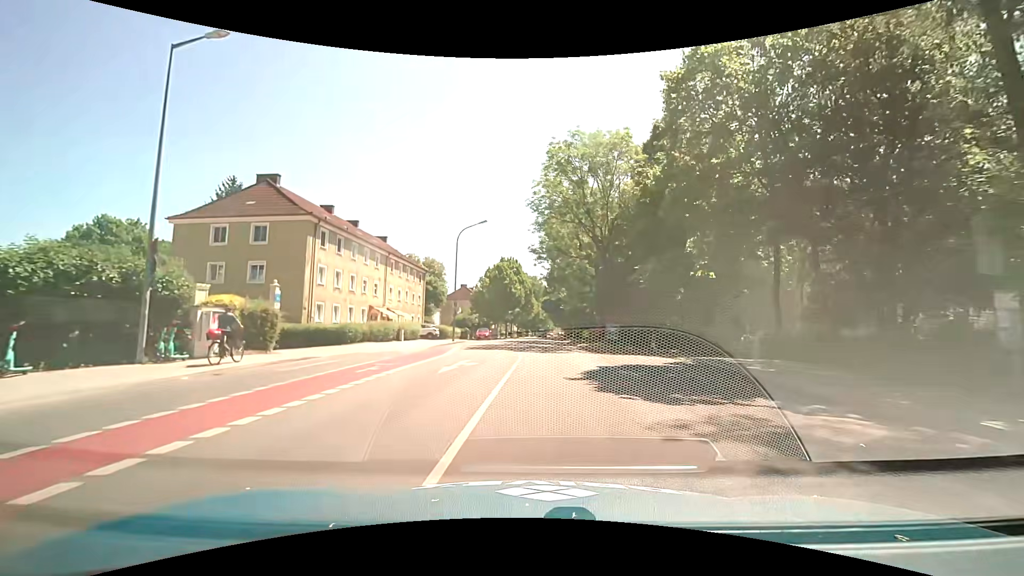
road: tertiary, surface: asphalt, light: Day
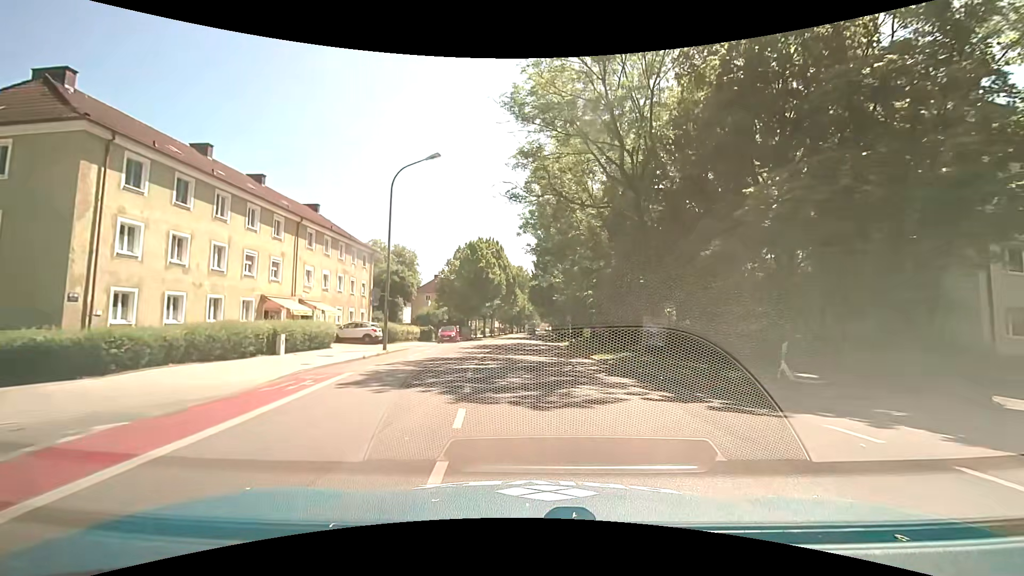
(+0.1, +16.4) m; 0°
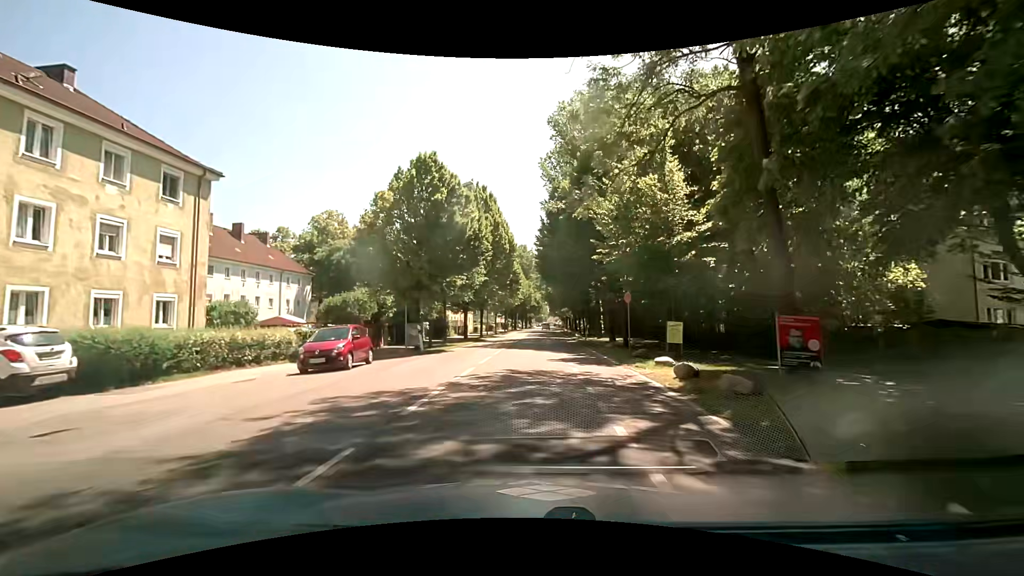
(+0.1, +26.7) m; 0°
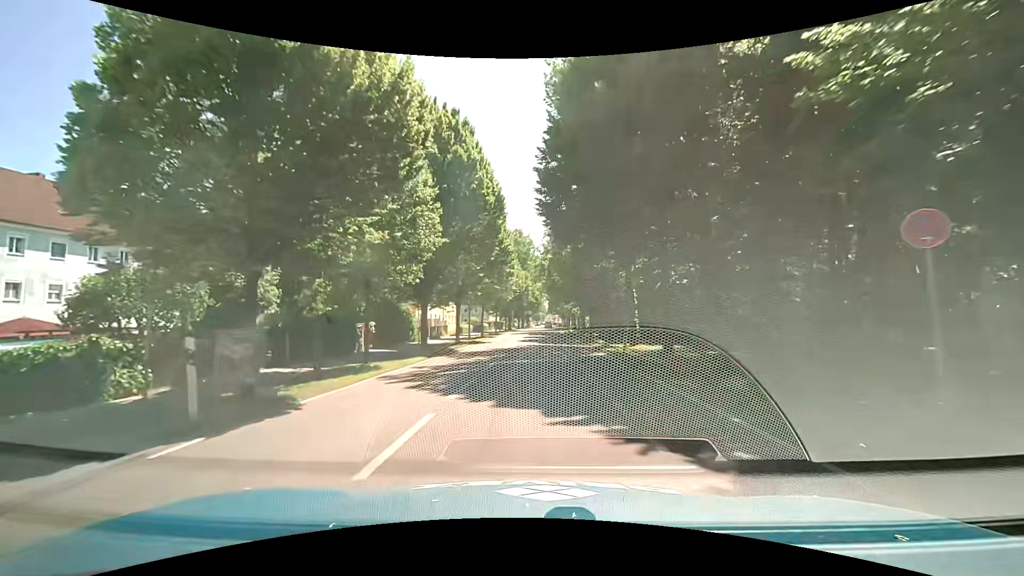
(0.0, +16.4) m; 0°
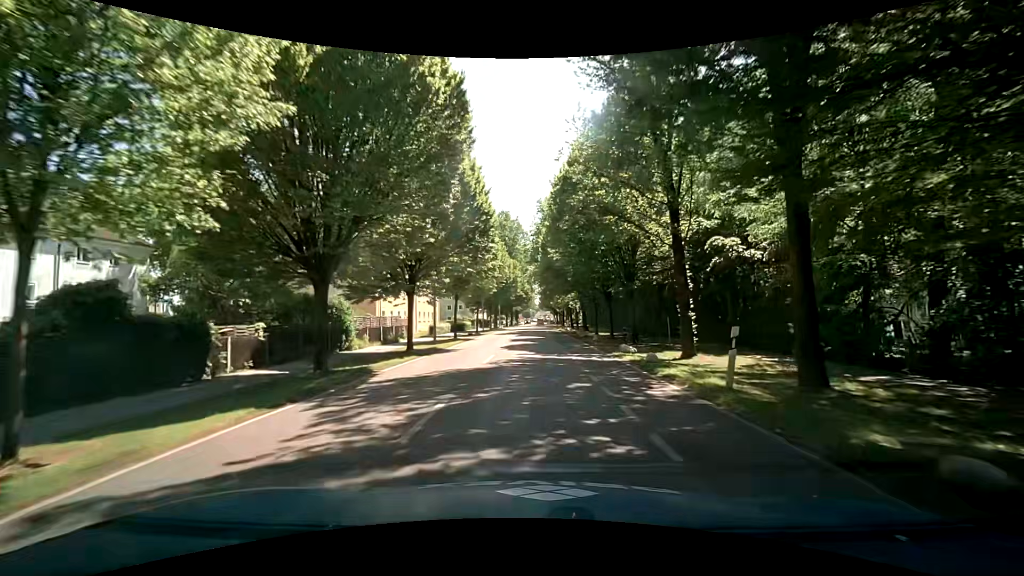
(+0.2, +12.4) m; 0°
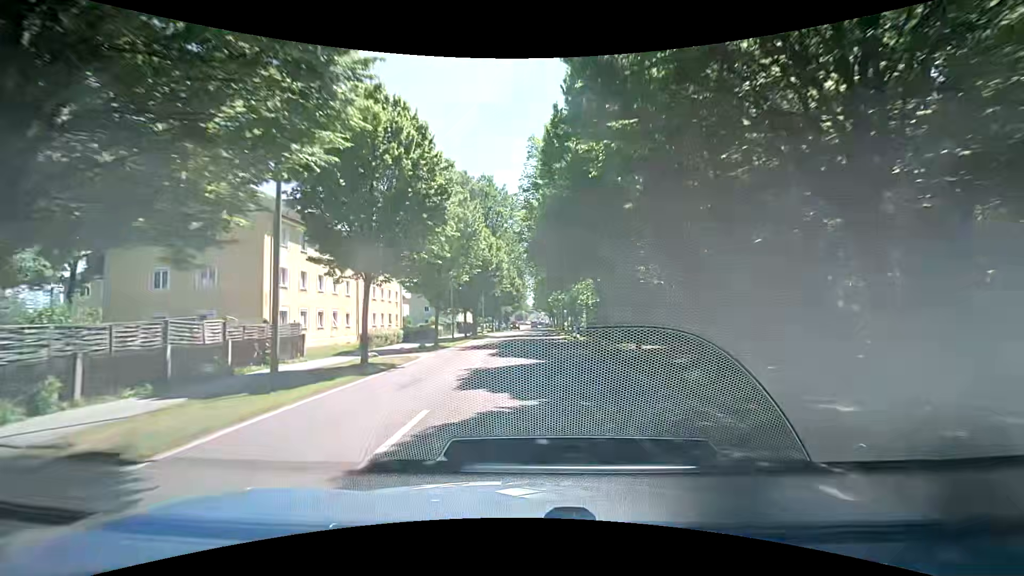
(+0.7, +20.1) m; +2°
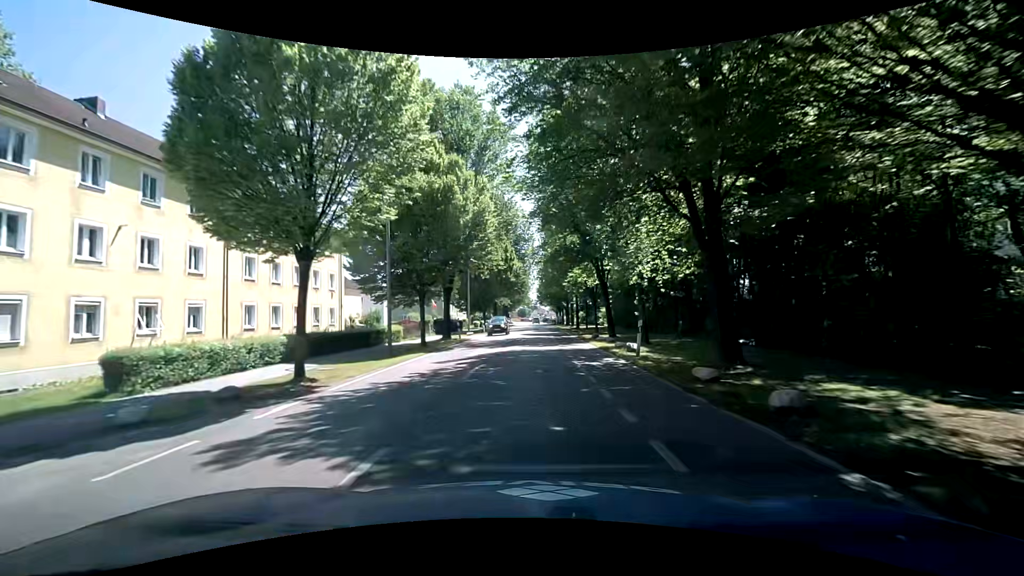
(-0.1, +20.6) m; -1°
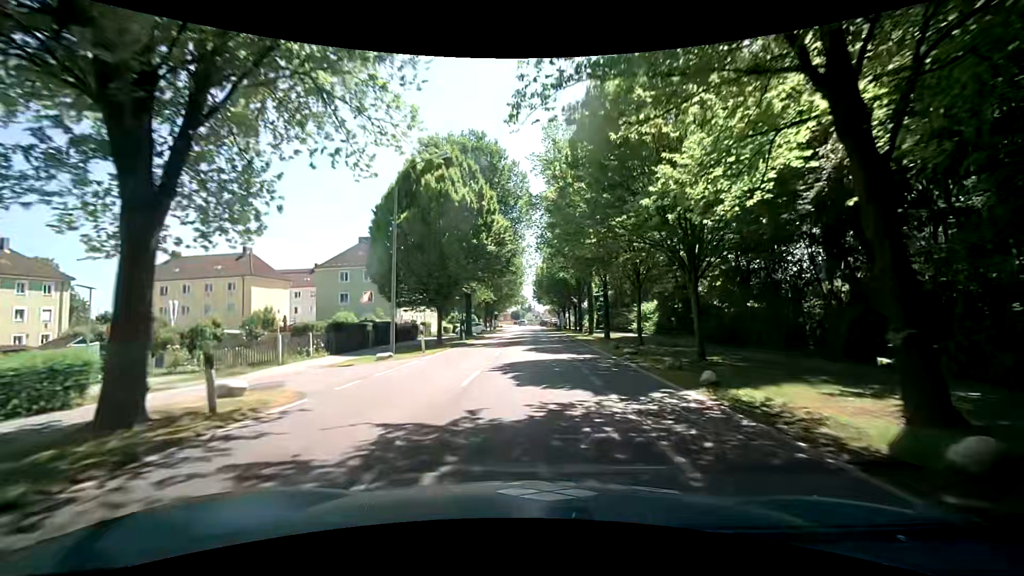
(+0.3, +28.1) m; +1°
(0, +10) (0, +20) (0, +30) (0, +40) (0, +50) (0, +60) (0, +70) (0, +80) (0, +90) (0, +100) m
